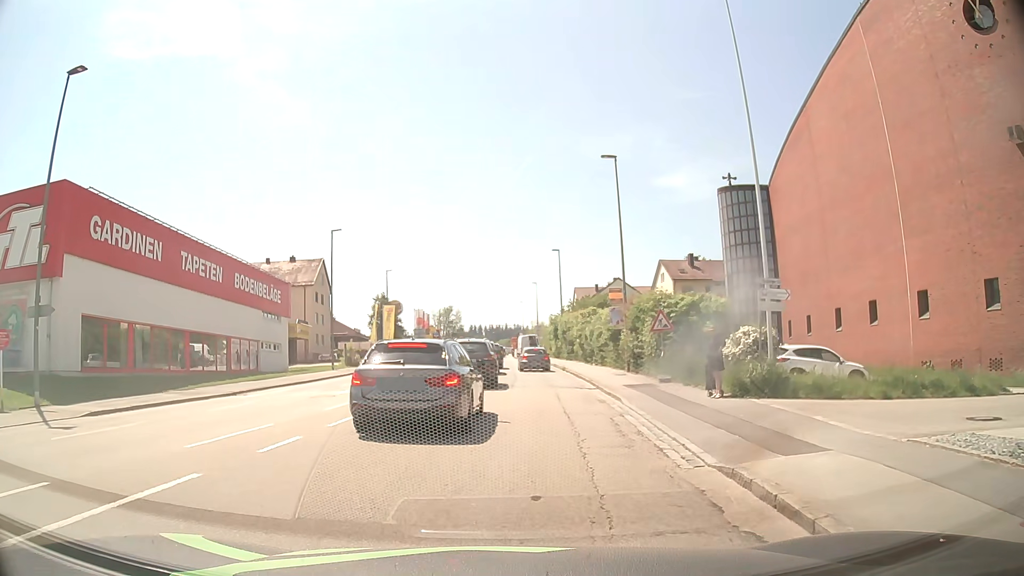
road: tertiary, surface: asphalt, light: Day
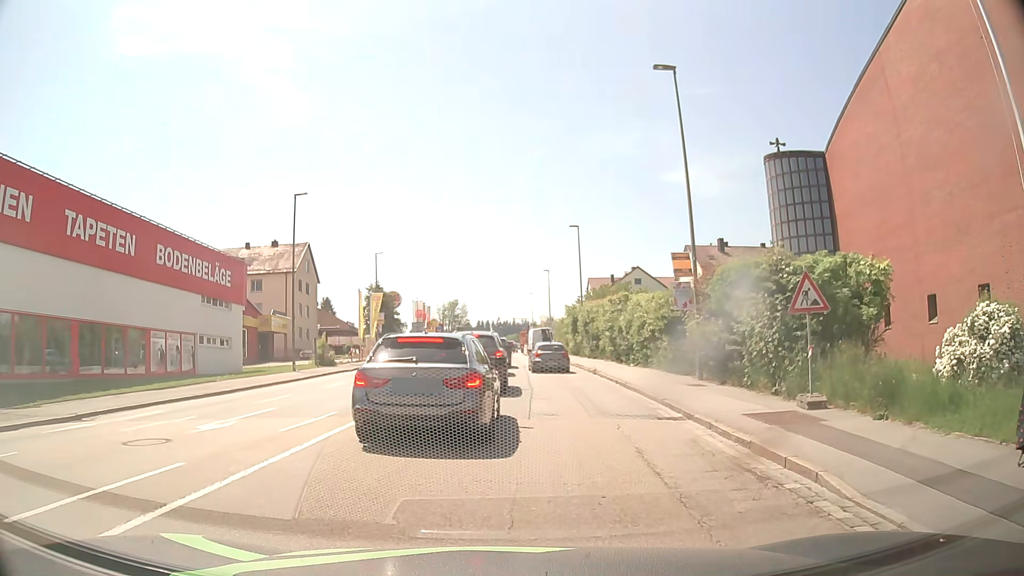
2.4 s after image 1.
(-0.1, +10.6) m; -1°
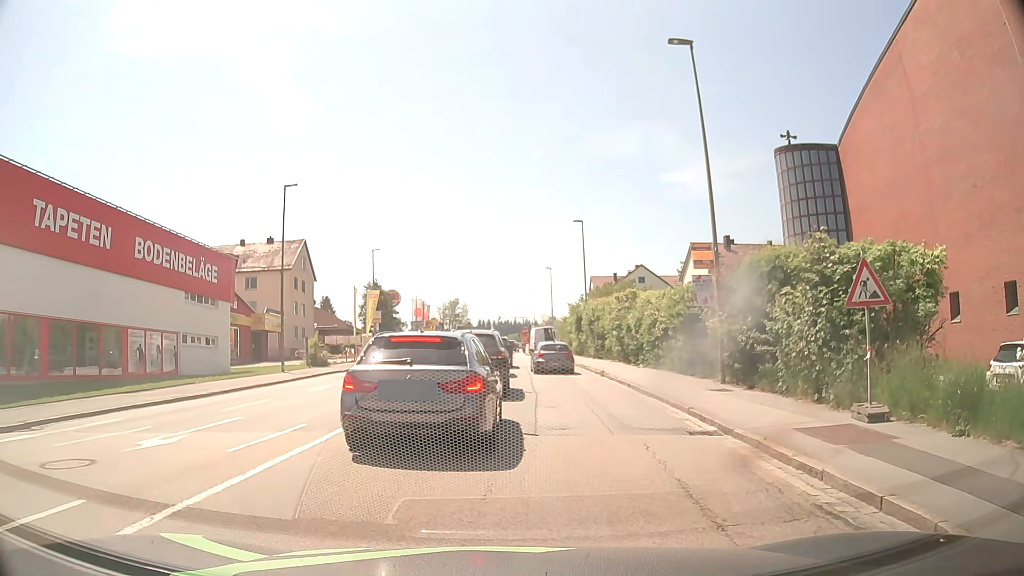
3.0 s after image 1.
(0.0, +2.1) m; 0°
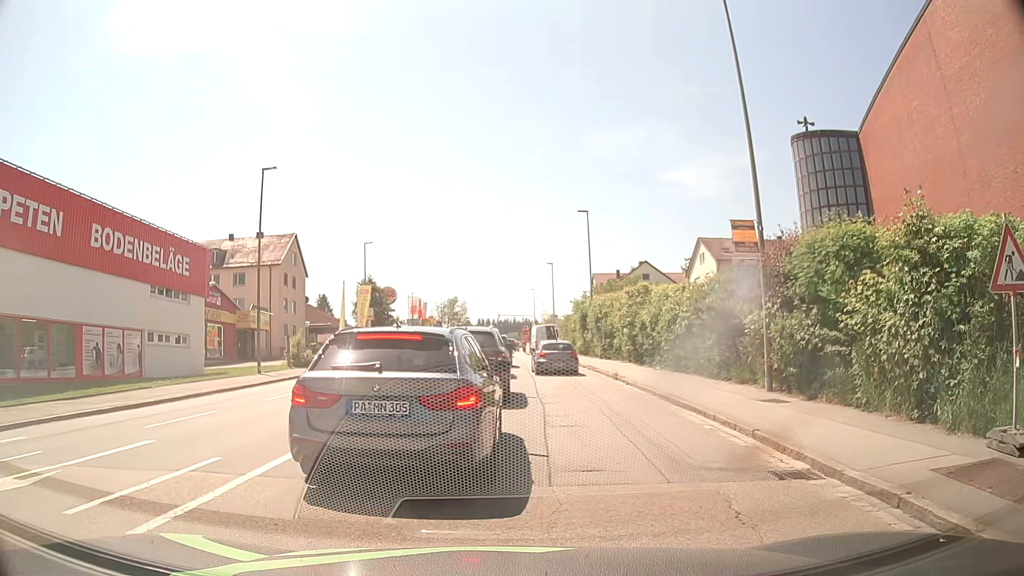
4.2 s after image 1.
(0.0, +3.4) m; 0°
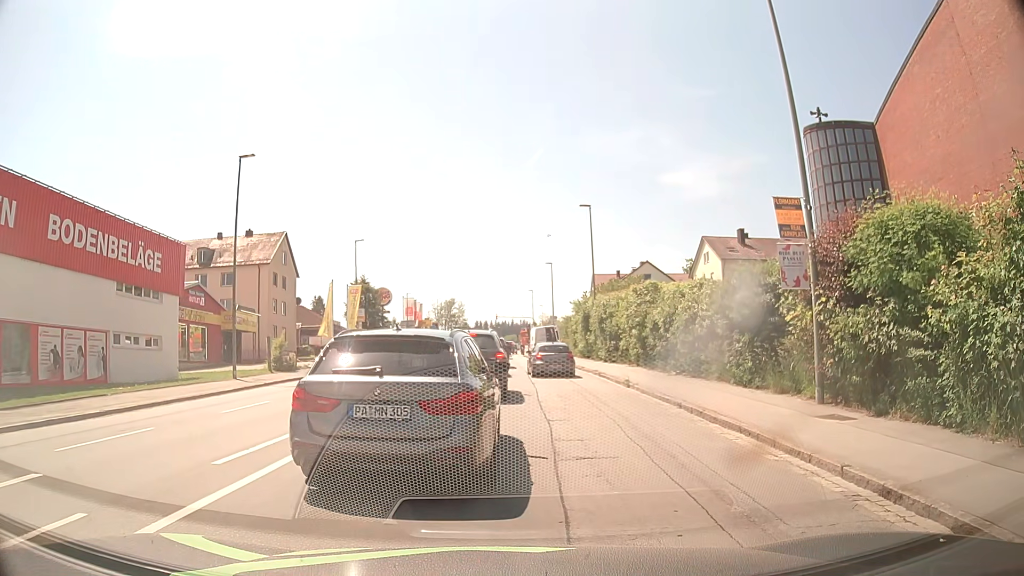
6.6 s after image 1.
(0.0, +2.6) m; -1°
